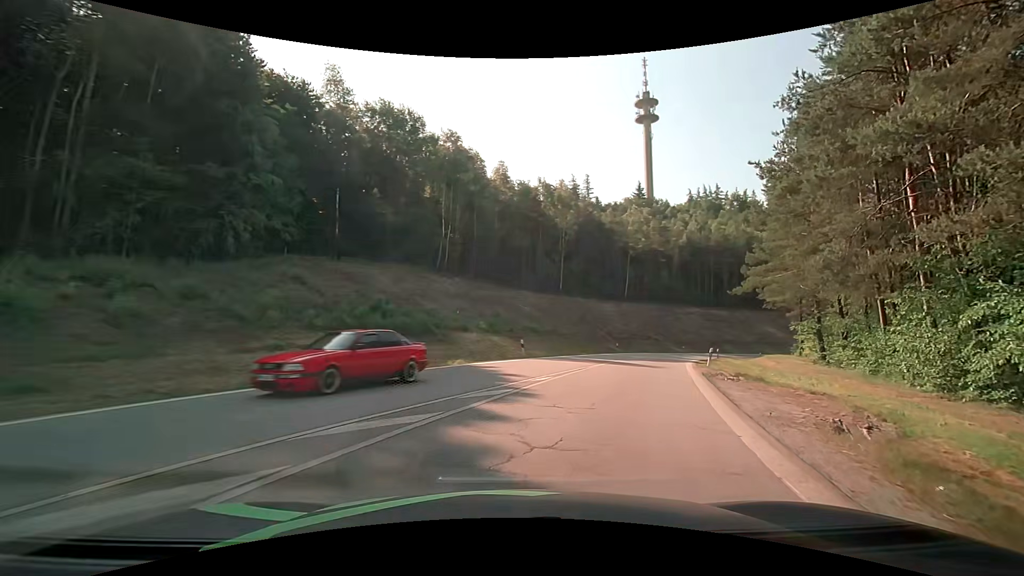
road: motorway_link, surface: asphalt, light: Day
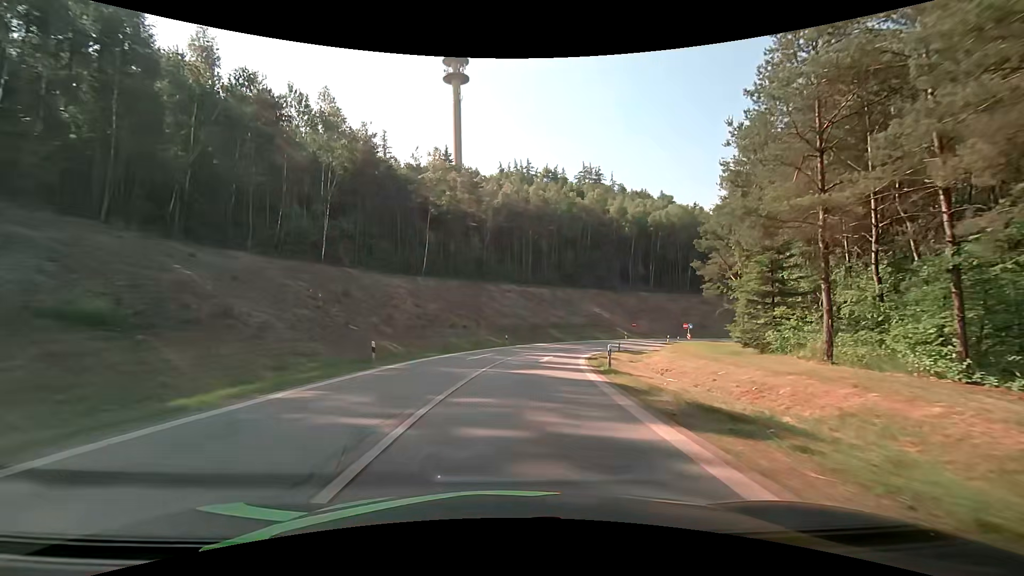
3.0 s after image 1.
(+8.5, +31.3) m; +22°
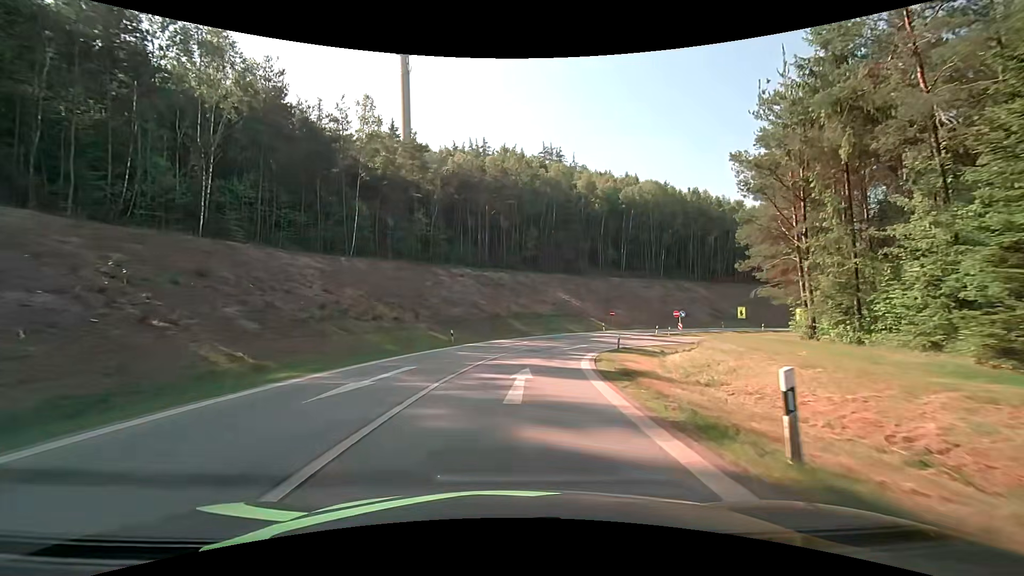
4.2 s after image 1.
(+0.6, +15.4) m; +5°
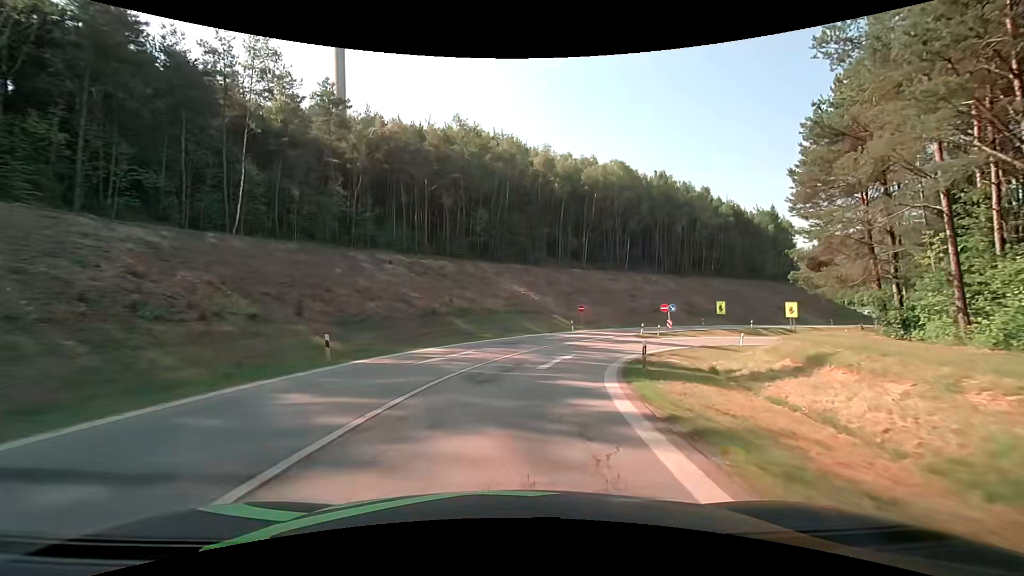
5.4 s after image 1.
(+0.6, +15.0) m; +5°
(0, +10) (+2, +20) (+6, +29) (+11, +38) (+18, +45) (+26, +50) (+35, +54) (+45, +56) (+55, +55) (+65, +53) m
